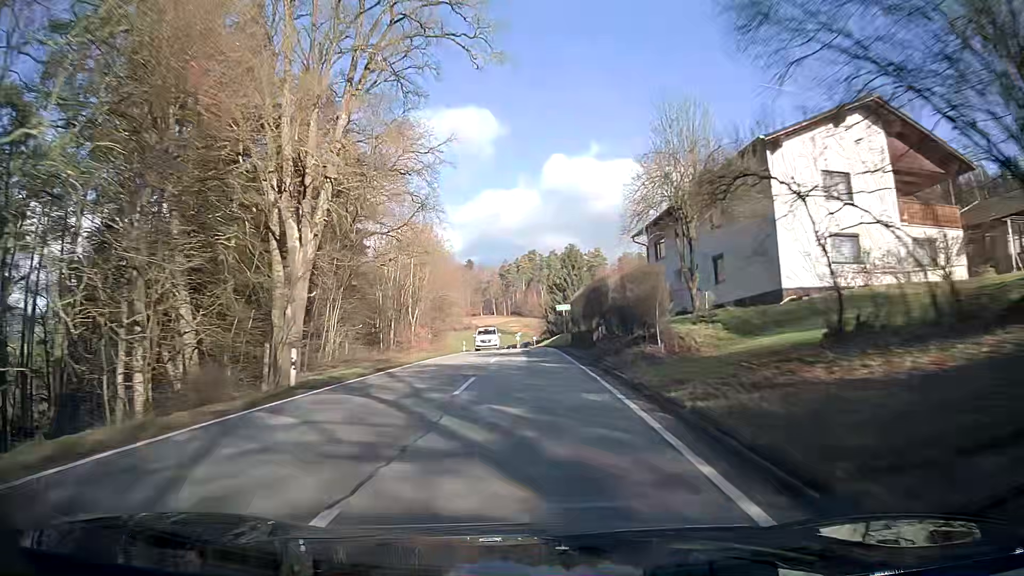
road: secondary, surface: asphalt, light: Day
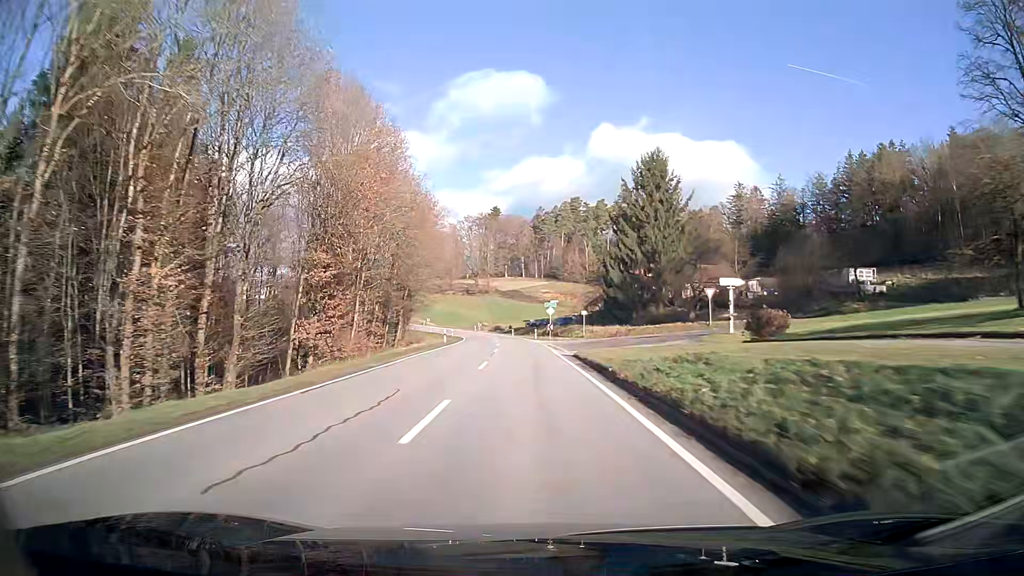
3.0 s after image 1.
(-1.6, +65.3) m; -3°
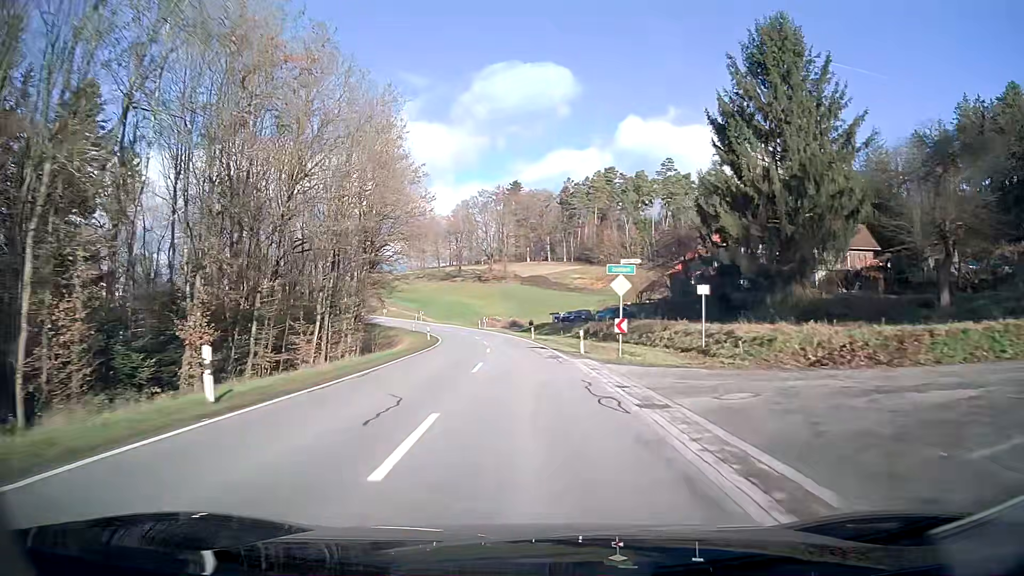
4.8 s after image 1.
(-0.7, +37.7) m; -2°
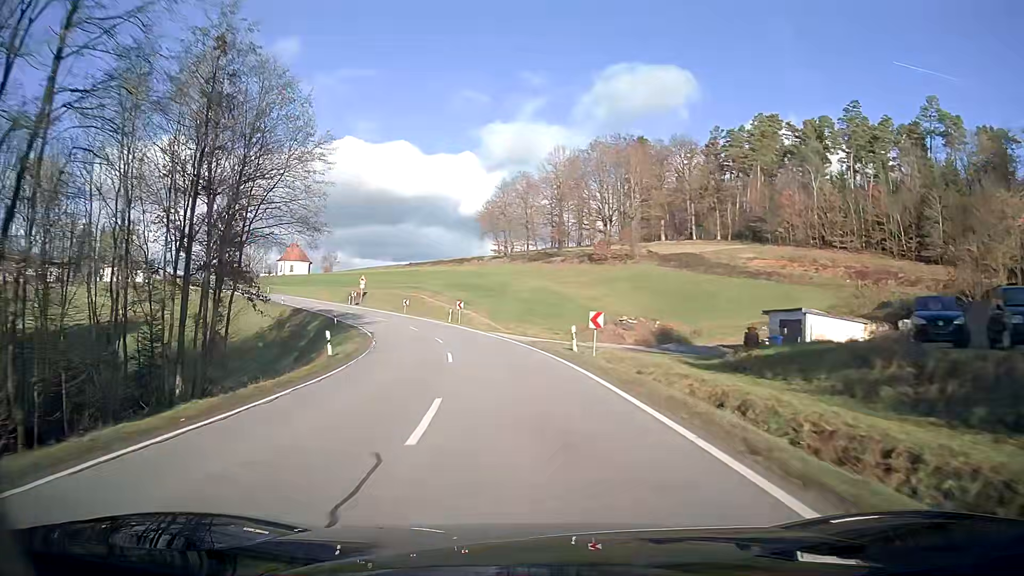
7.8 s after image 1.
(-4.2, +58.4) m; -11°
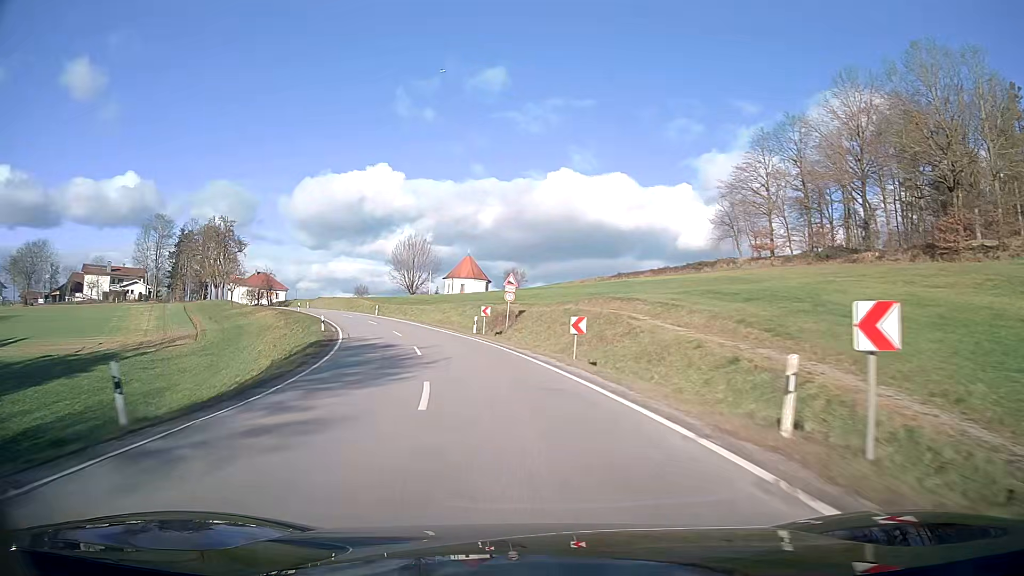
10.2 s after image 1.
(-6.8, +43.2) m; -19°
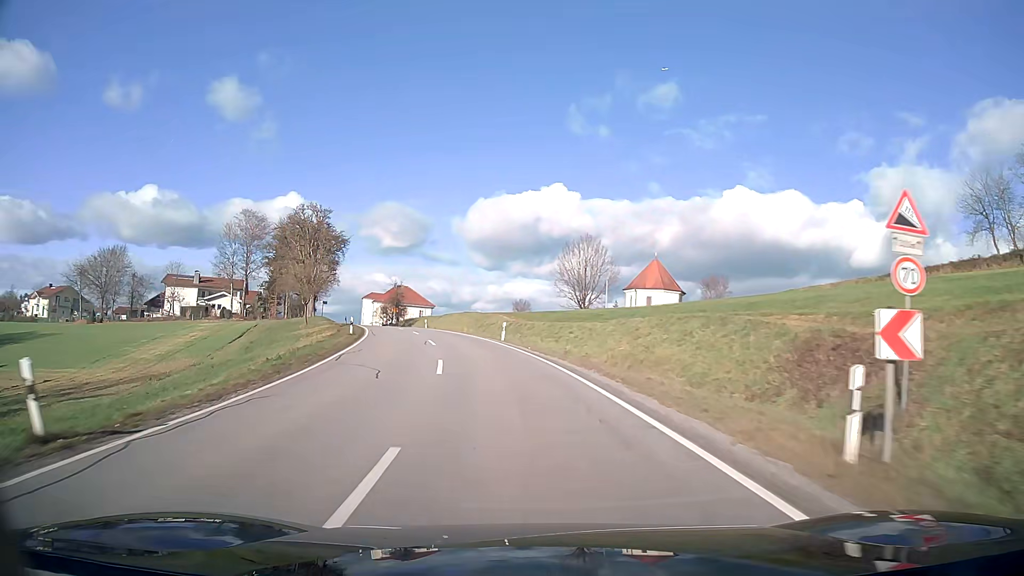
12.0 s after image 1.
(-4.1, +31.0) m; -14°
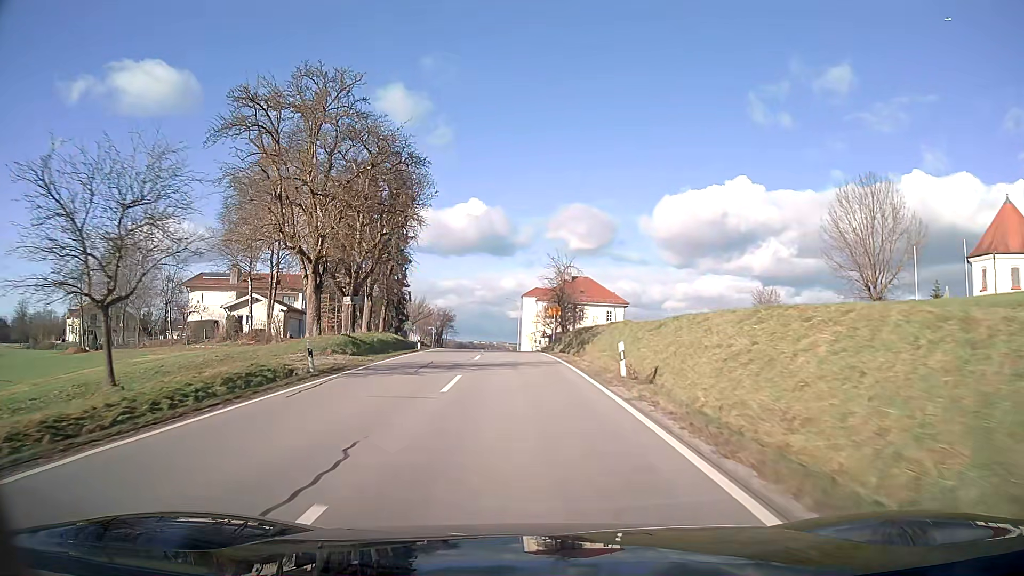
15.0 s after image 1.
(-7.4, +50.0) m; -15°
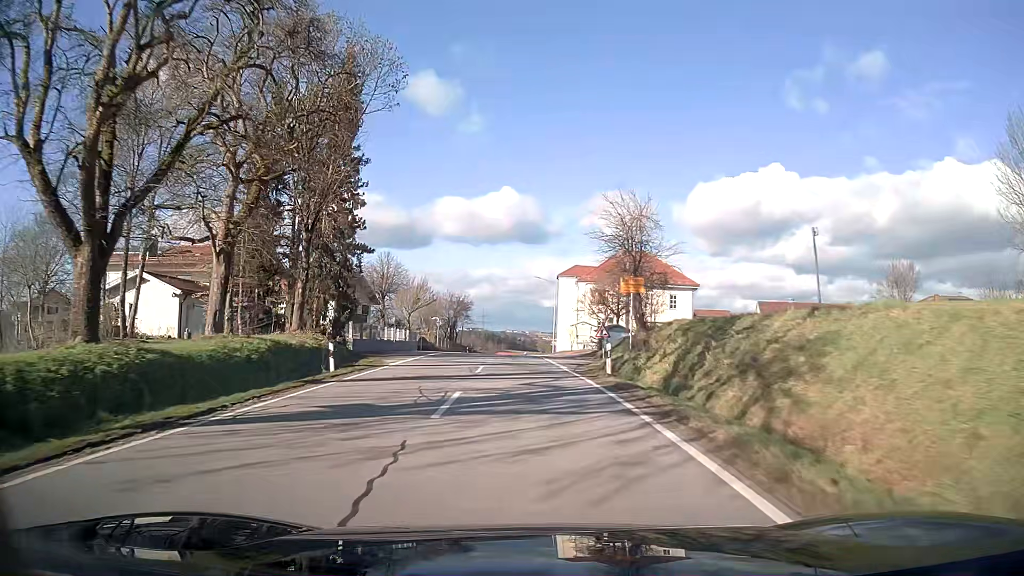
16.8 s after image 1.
(-0.7, +26.1) m; -2°
(0, +10) (0, +20) (0, +30) (-1, +40) (-1, +50) (-2, +60) (-2, +70) (-2, +80) (-2, +90) (-1, +100) m
